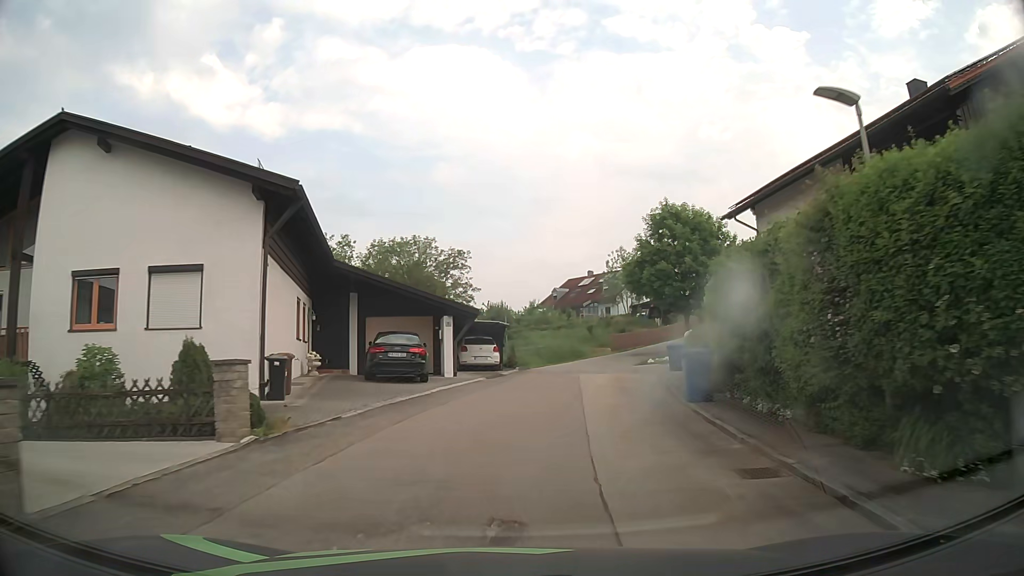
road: residential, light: Day
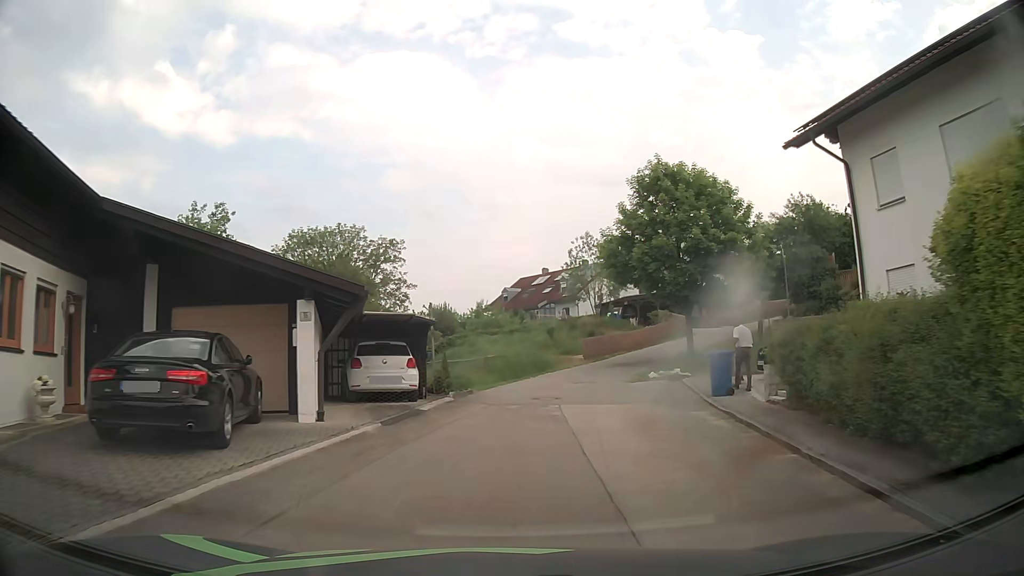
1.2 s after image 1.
(+0.4, +11.6) m; +4°
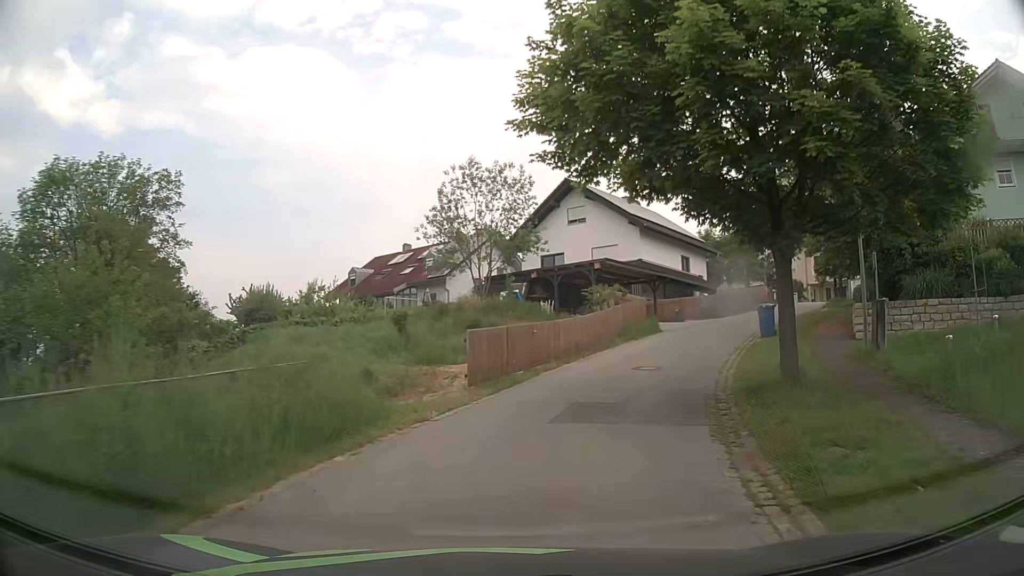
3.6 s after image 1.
(+1.8, +21.9) m; +12°
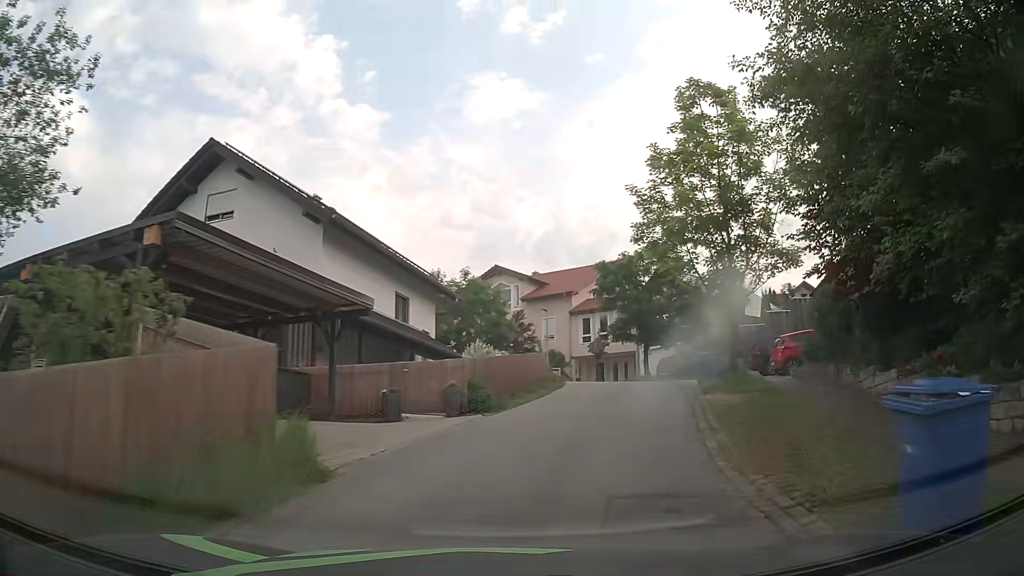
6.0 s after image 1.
(+3.9, +19.5) m; +24°
(+1, +10) (+4, +20) (+5, +30) (+1, +39) (-7, +45) (-16, +49) (-25, +53) (-35, +56) (-44, +60) (-53, +64) m
